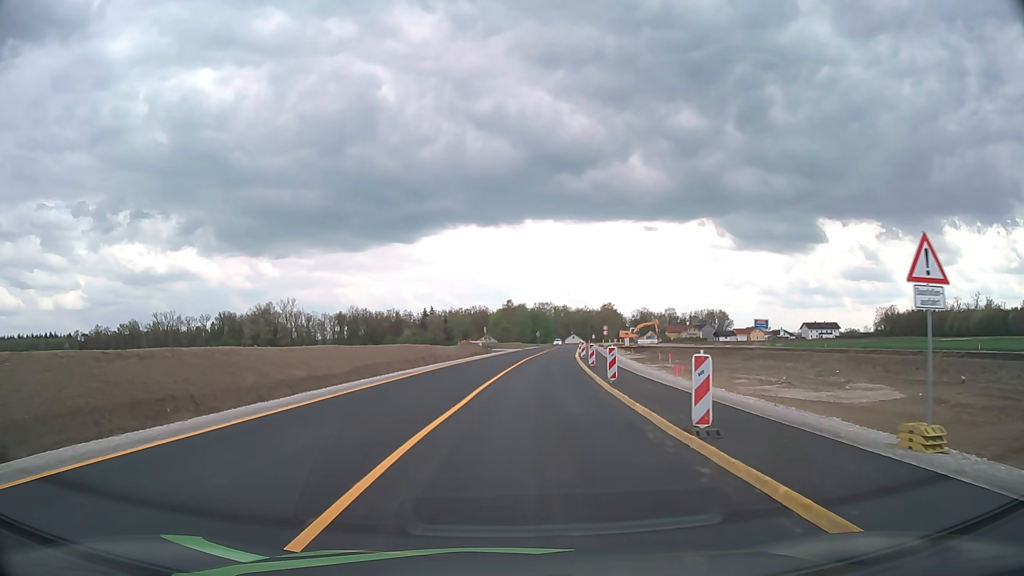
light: Day
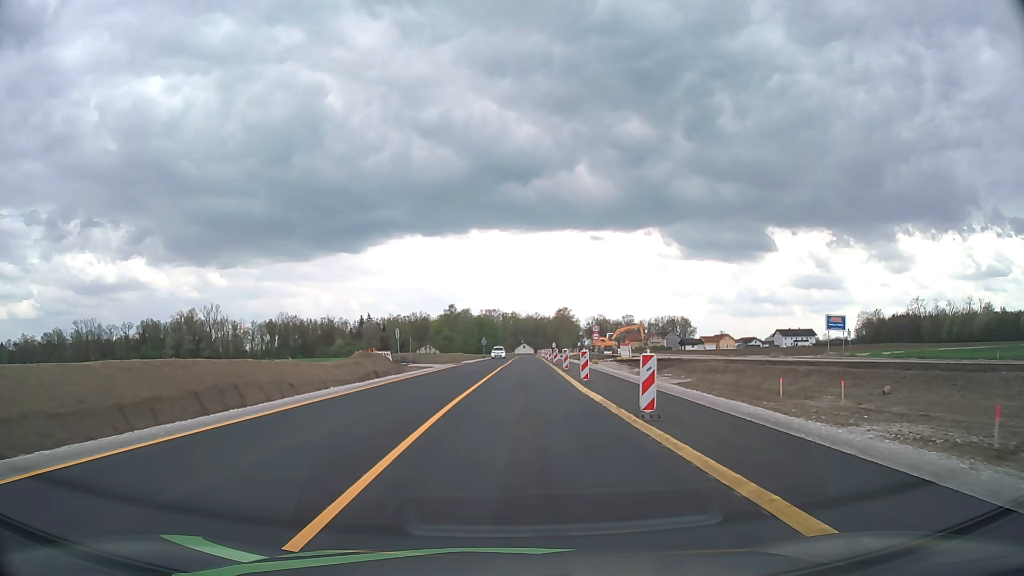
(+1.7, +34.7) m; +5°
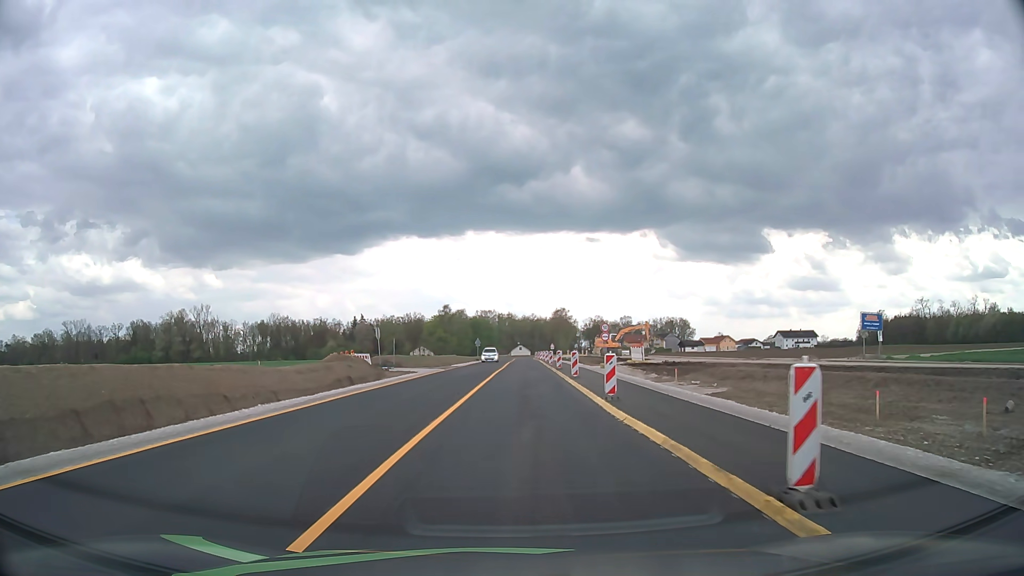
(0.0, +6.9) m; 0°
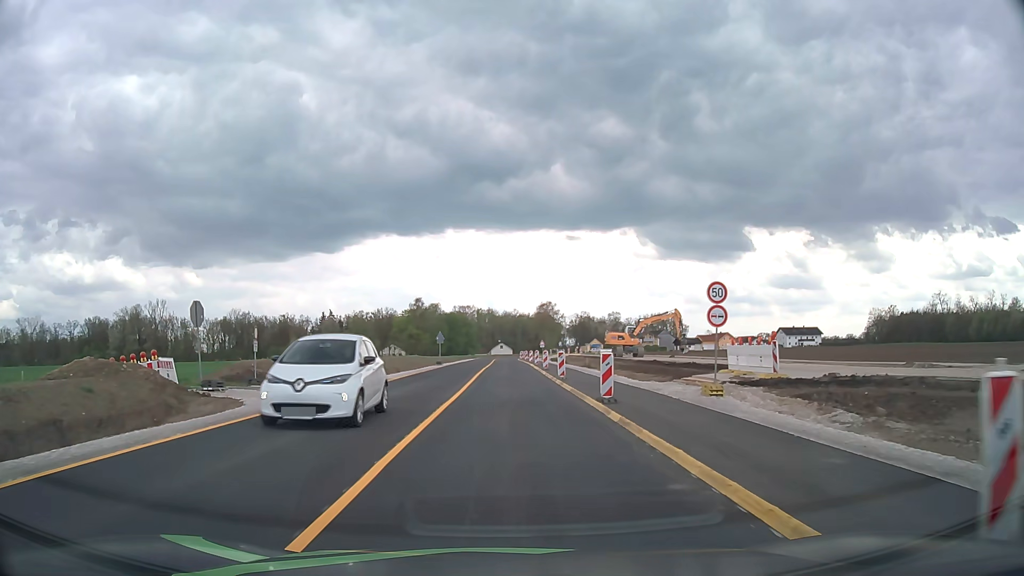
(+0.5, +27.4) m; +2°
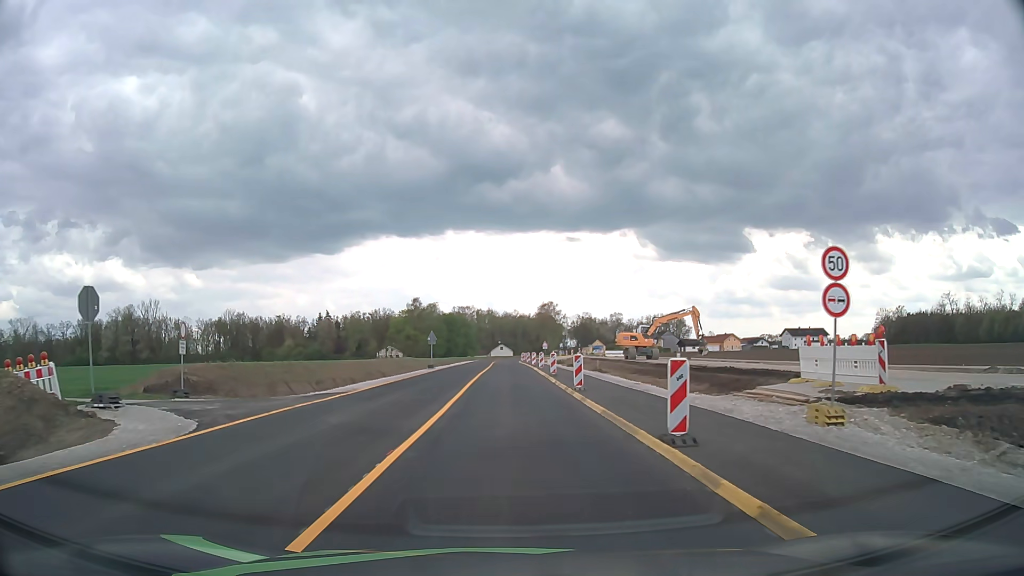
(0.0, +6.8) m; 0°
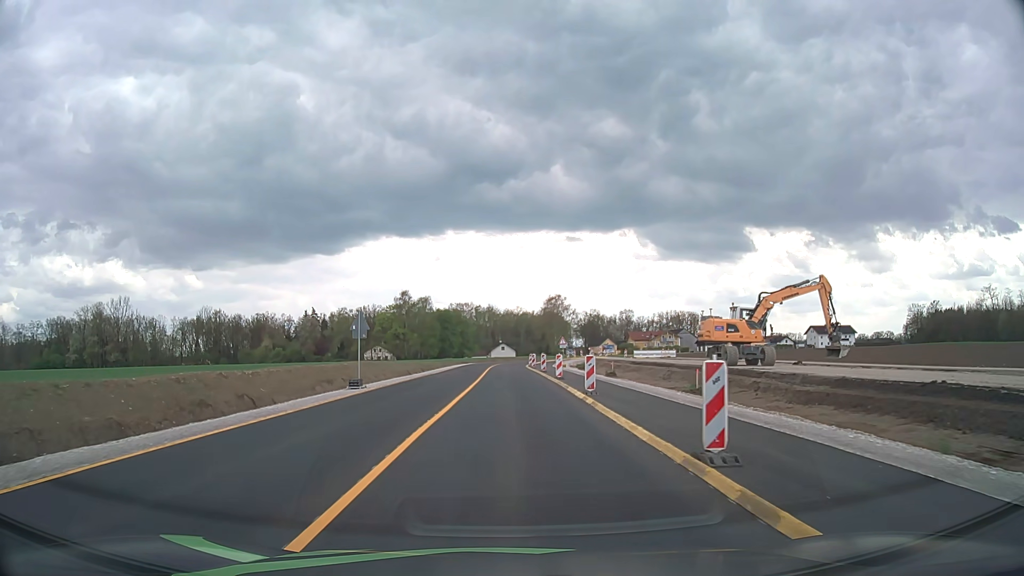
(-0.1, +27.3) m; 0°
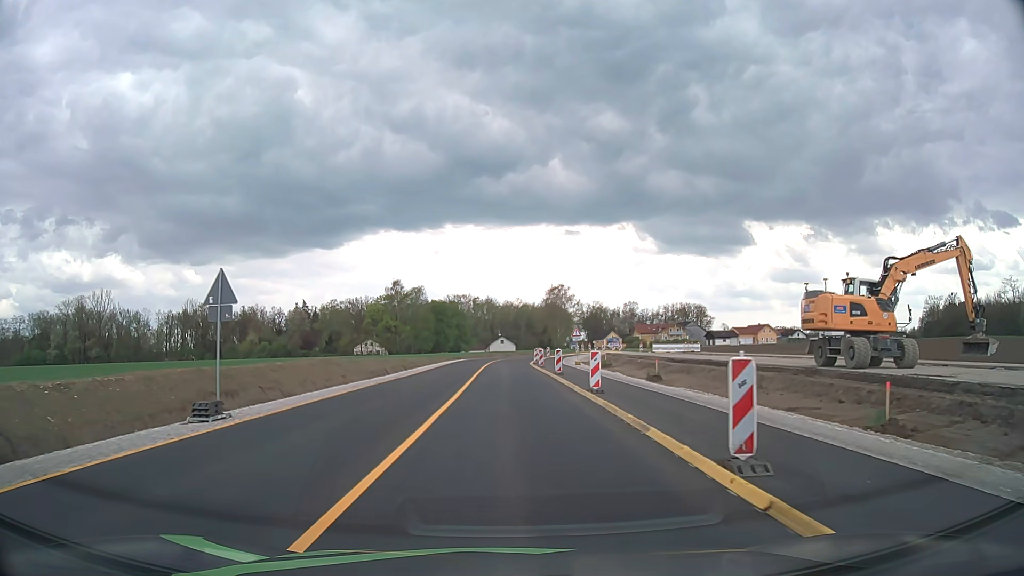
(0.0, +13.6) m; 0°
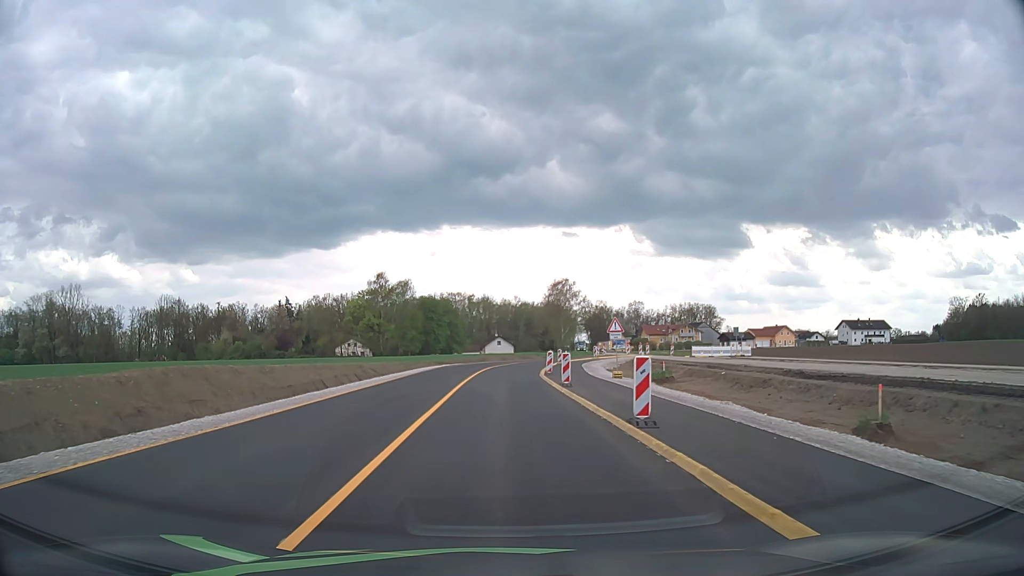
(0.0, +20.3) m; 0°
(0, +10) (0, +20) (0, +30) (0, +40) (0, +50) (+2, +60) (+6, +69) (+12, +77) (+17, +86) (+19, +96) m
